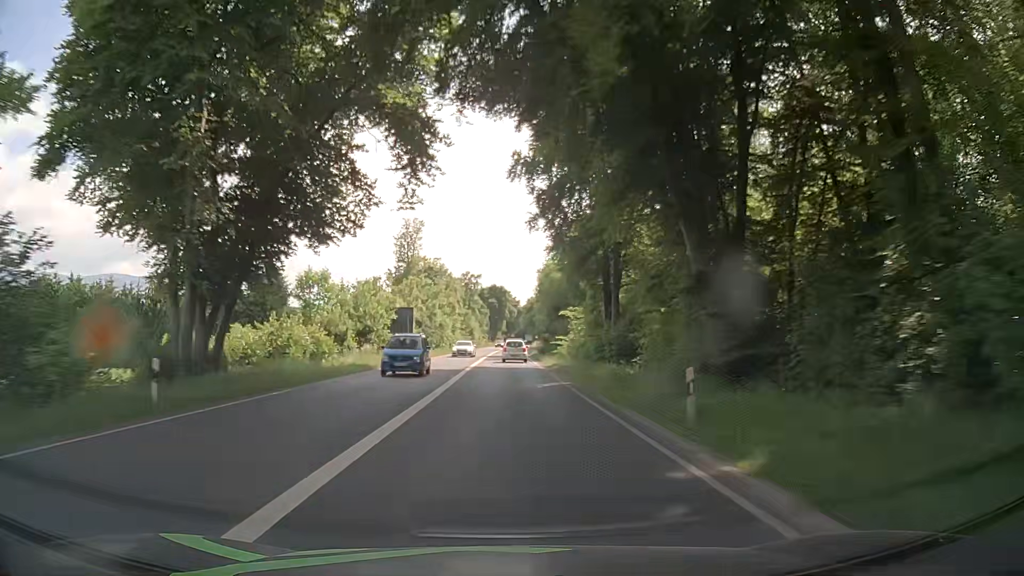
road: primary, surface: asphalt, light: Day
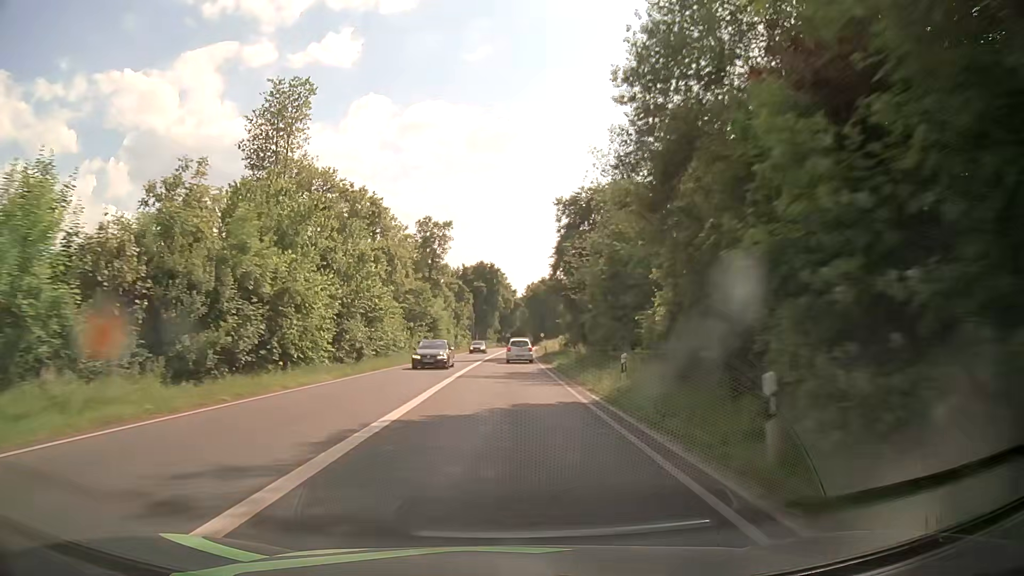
(+0.4, +55.1) m; +1°
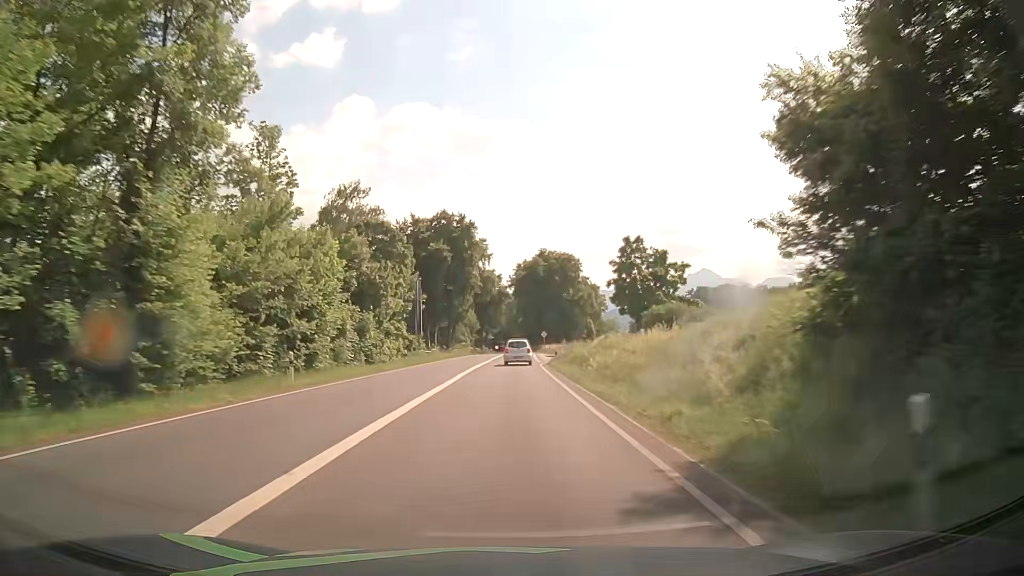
(+0.5, +53.3) m; +1°
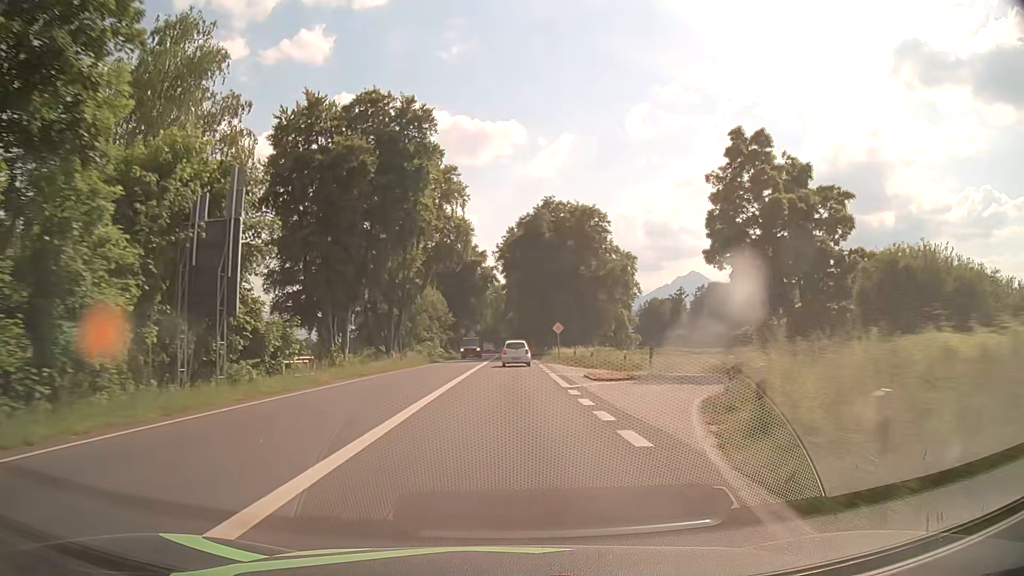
(+0.5, +39.1) m; +1°
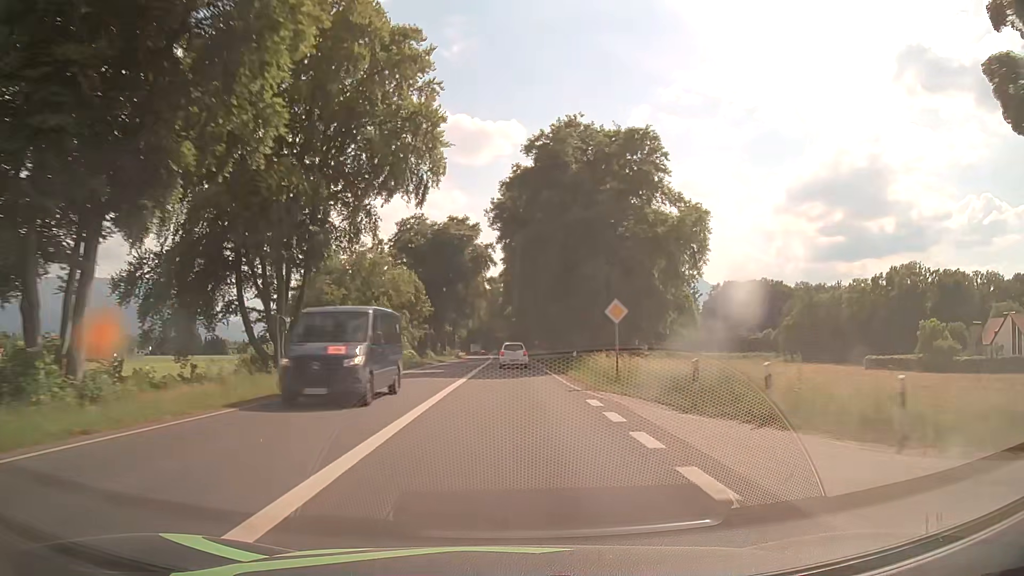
(+0.1, +25.8) m; 0°
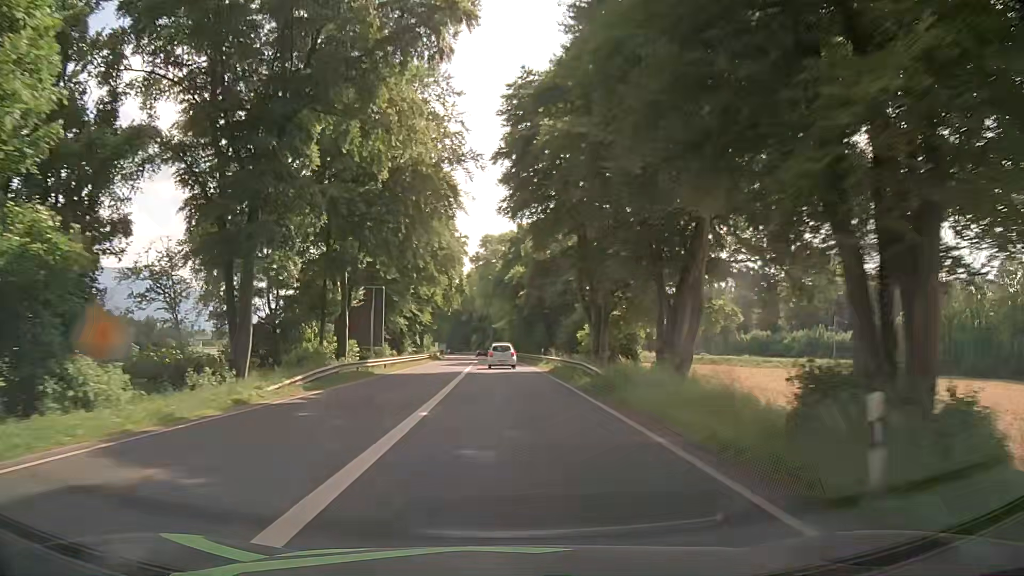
(+0.2, +64.6) m; +1°
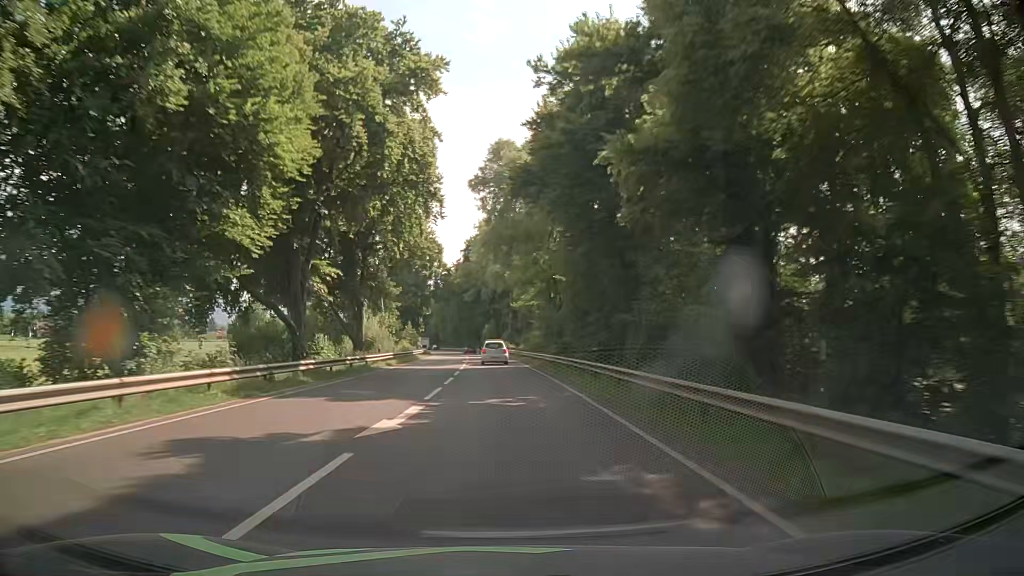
(-1.0, +52.9) m; -2°
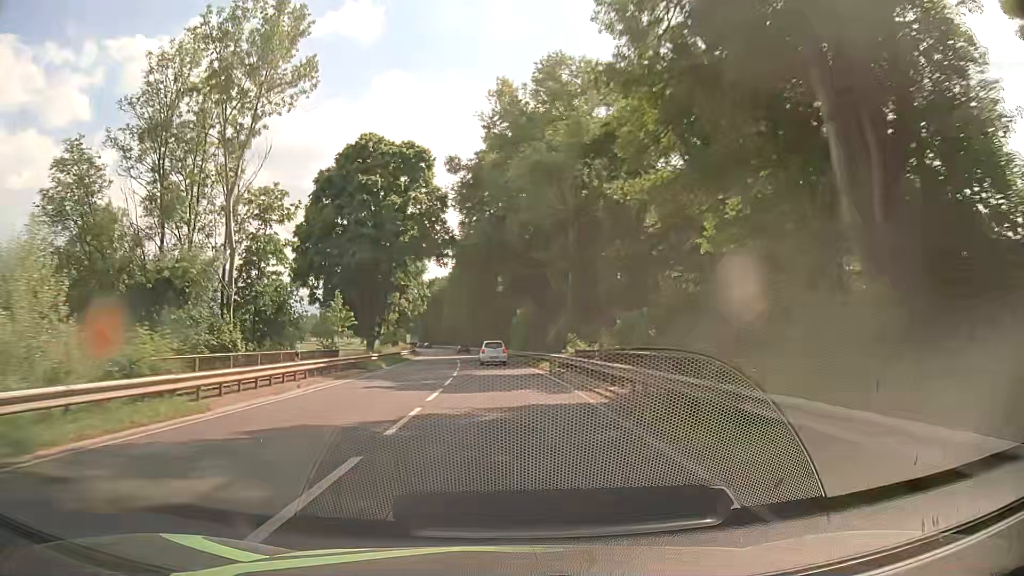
(-1.3, +54.3) m; -3°
(0, +10) (0, +20) (-1, +30) (-1, +40) (-2, +50) (-3, +60) (-3, +70) (-4, +80) (-5, +90) (-7, +100) m
